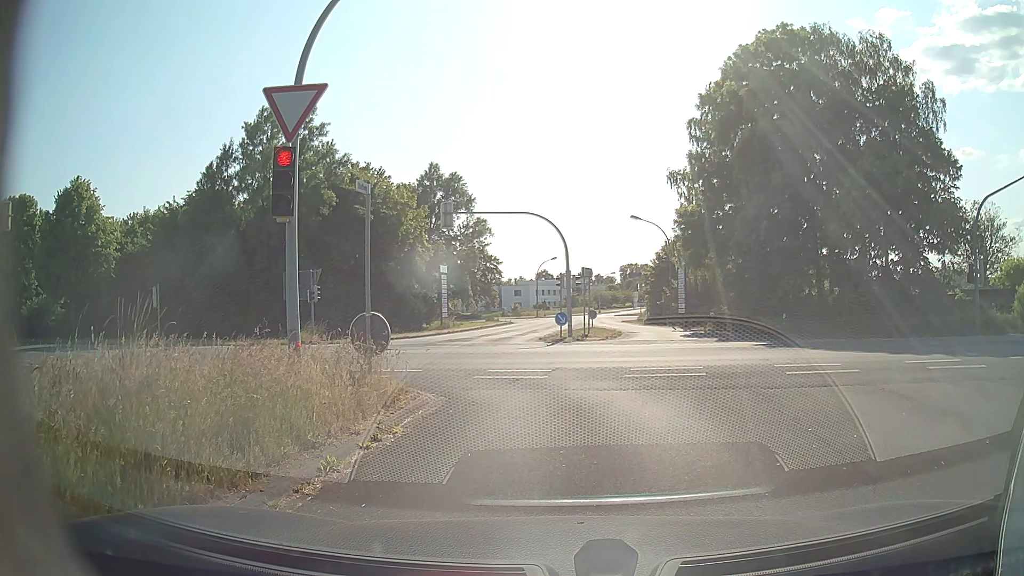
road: tertiary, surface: asphalt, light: Day
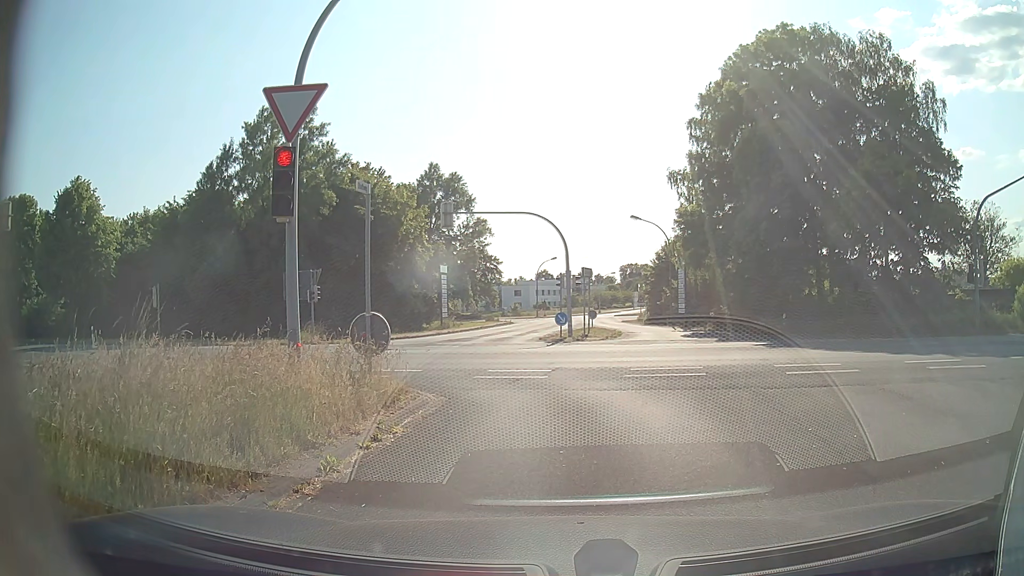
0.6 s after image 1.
(0.0, 0.0) m; 0°
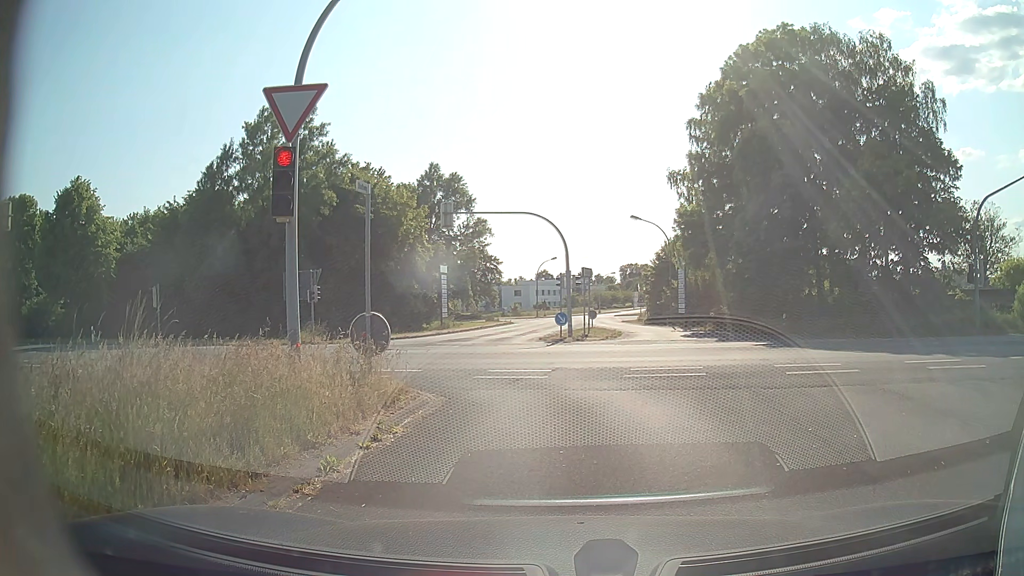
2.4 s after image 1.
(0.0, 0.0) m; 0°
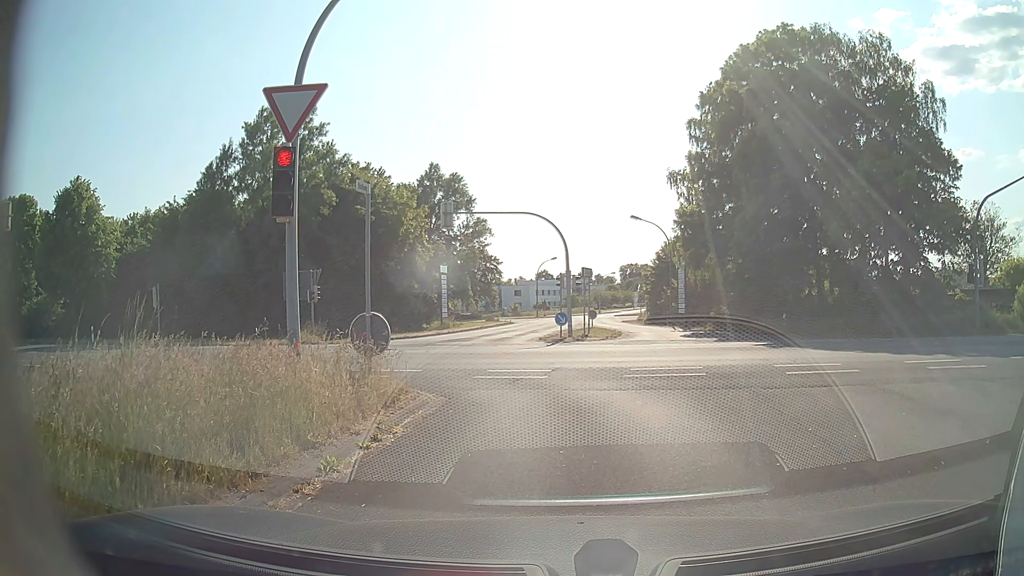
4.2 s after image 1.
(0.0, 0.0) m; 0°
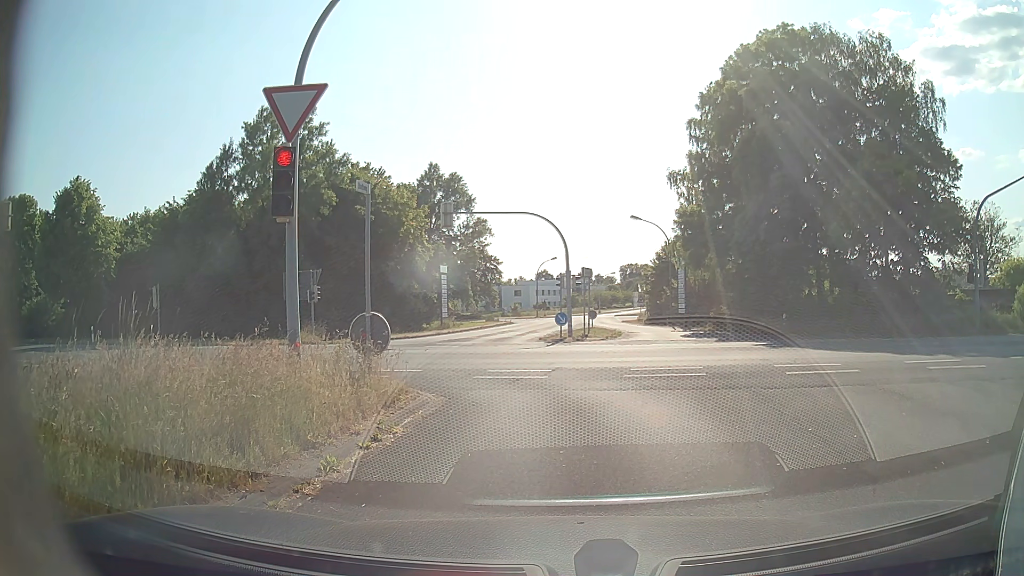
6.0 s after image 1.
(0.0, 0.0) m; 0°
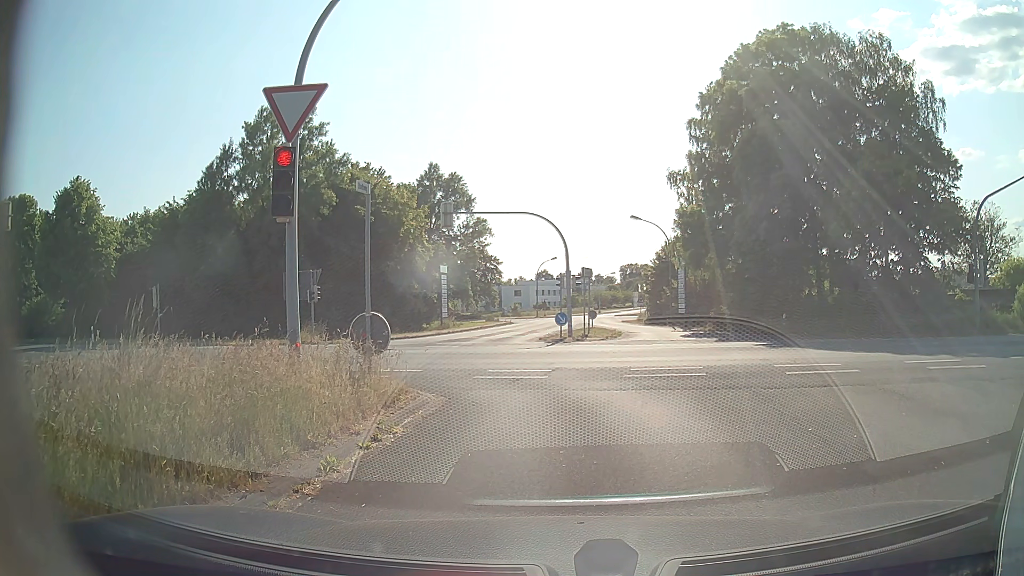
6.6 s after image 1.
(0.0, 0.0) m; 0°
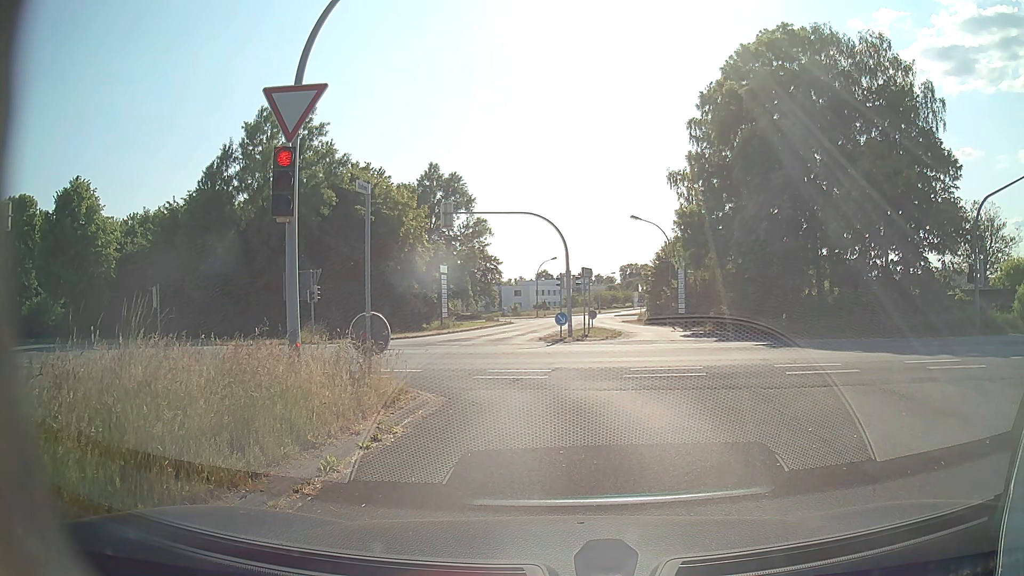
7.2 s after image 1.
(0.0, 0.0) m; 0°
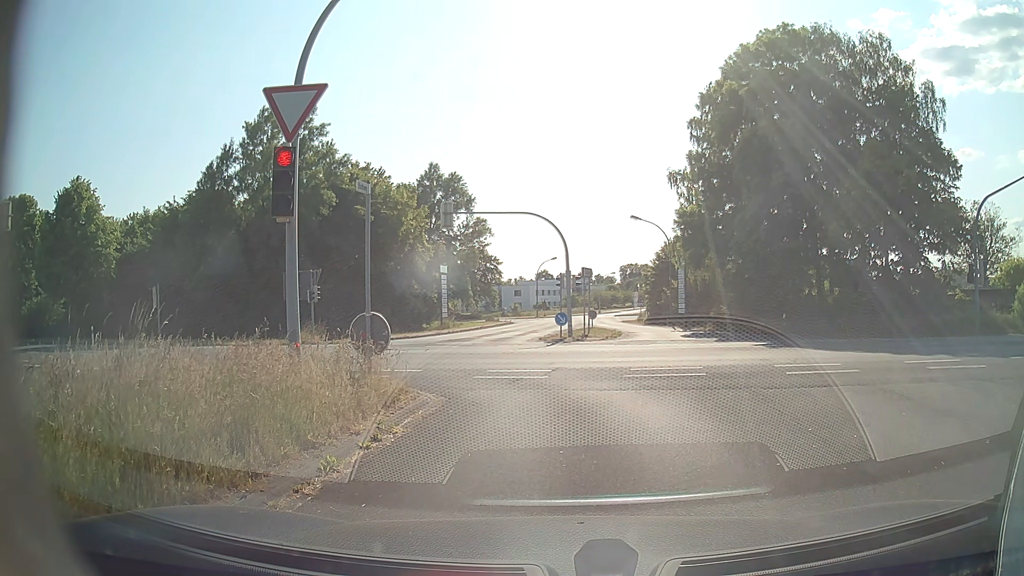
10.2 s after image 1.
(0.0, 0.0) m; 0°
